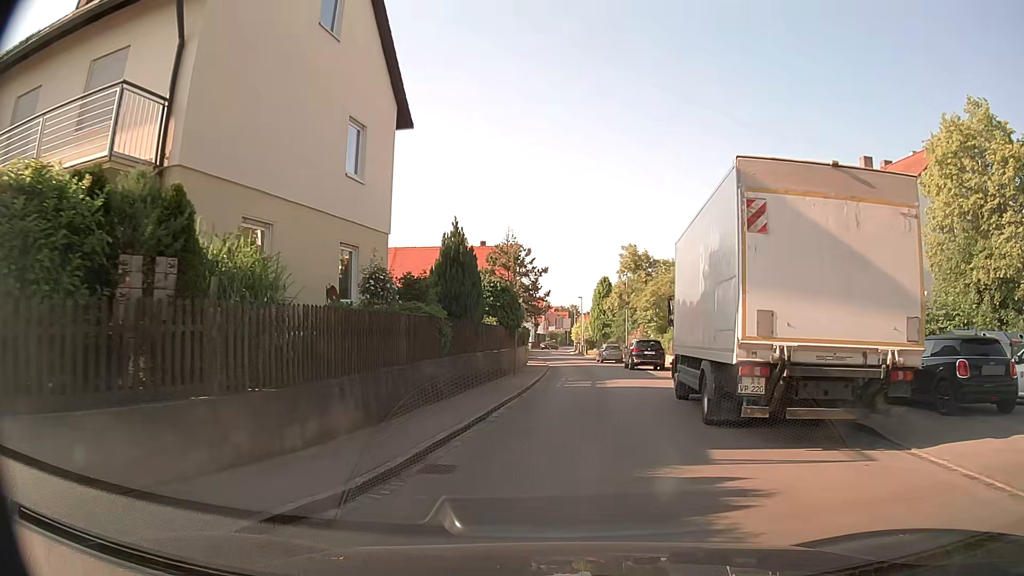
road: residential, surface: asphalt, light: Day
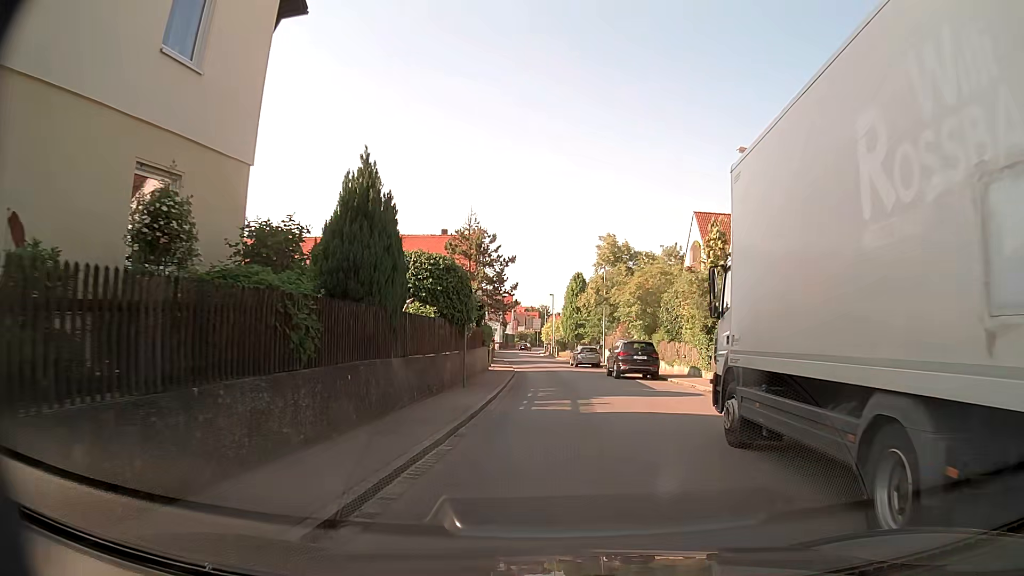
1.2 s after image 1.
(+0.2, +7.0) m; +2°
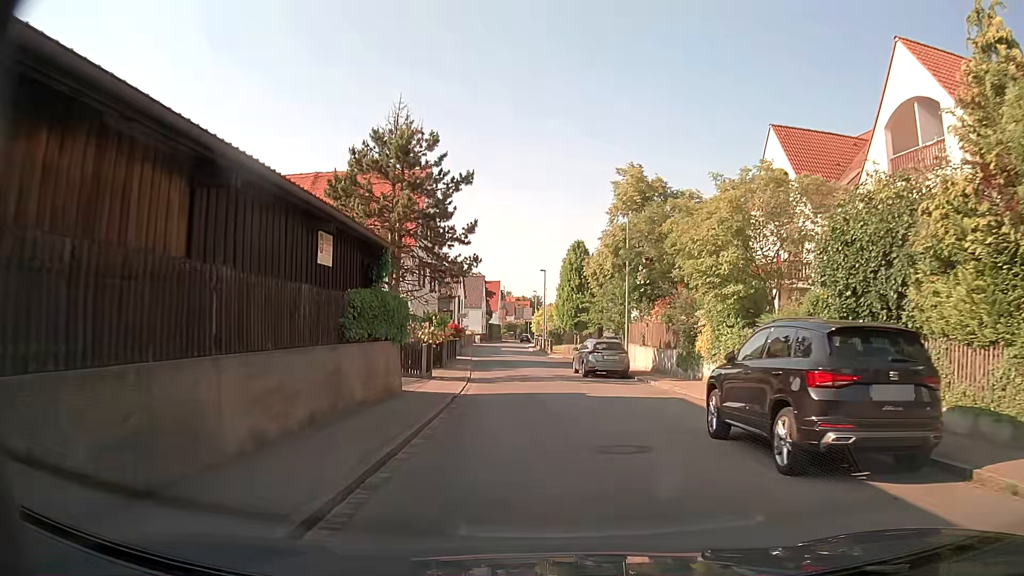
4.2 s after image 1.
(+0.6, +20.9) m; +1°
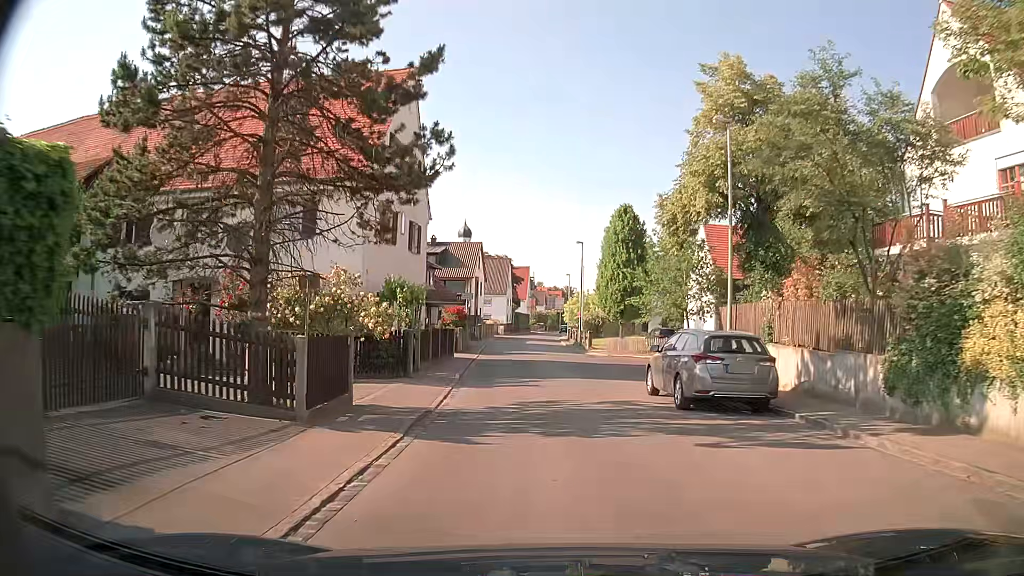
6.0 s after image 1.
(-0.3, +14.0) m; -3°
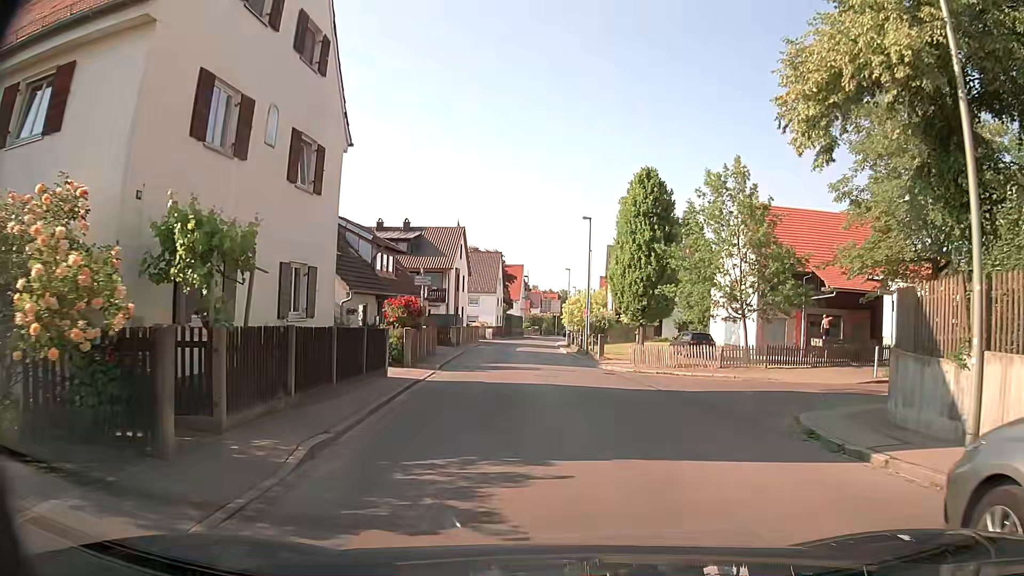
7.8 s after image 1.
(0.0, +11.9) m; 0°
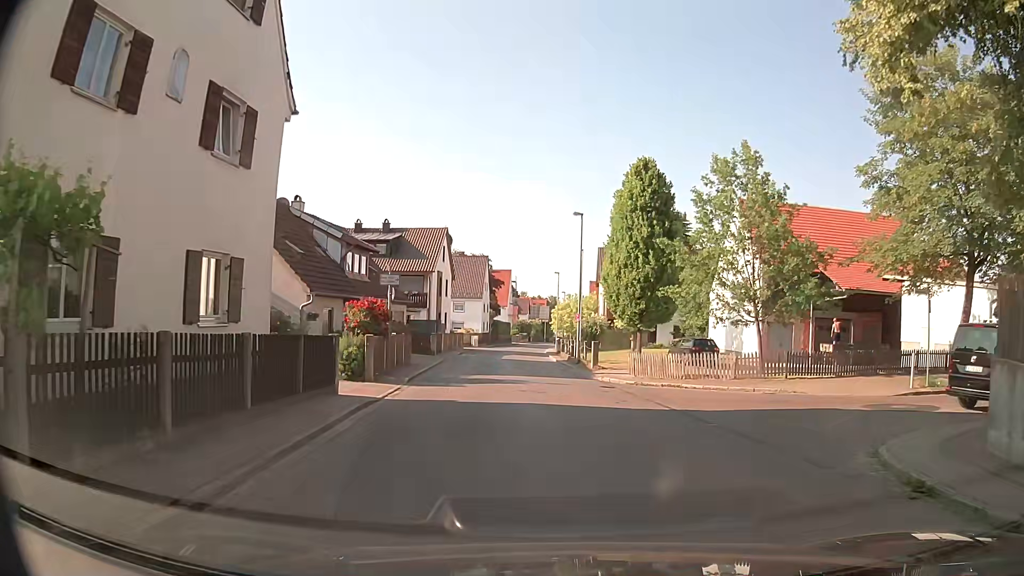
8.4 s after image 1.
(+0.1, +3.3) m; +1°
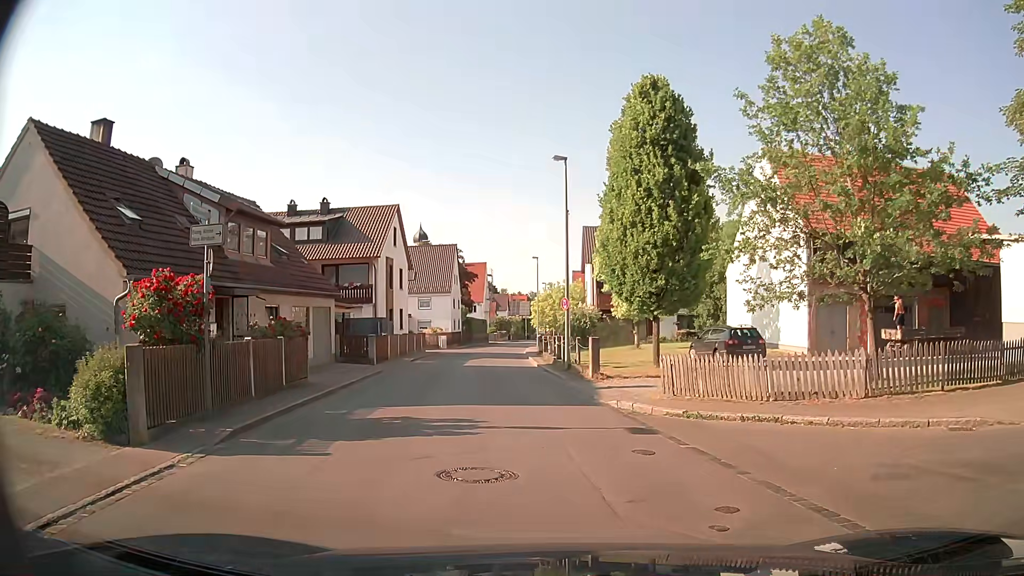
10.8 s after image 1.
(+0.3, +10.0) m; +1°
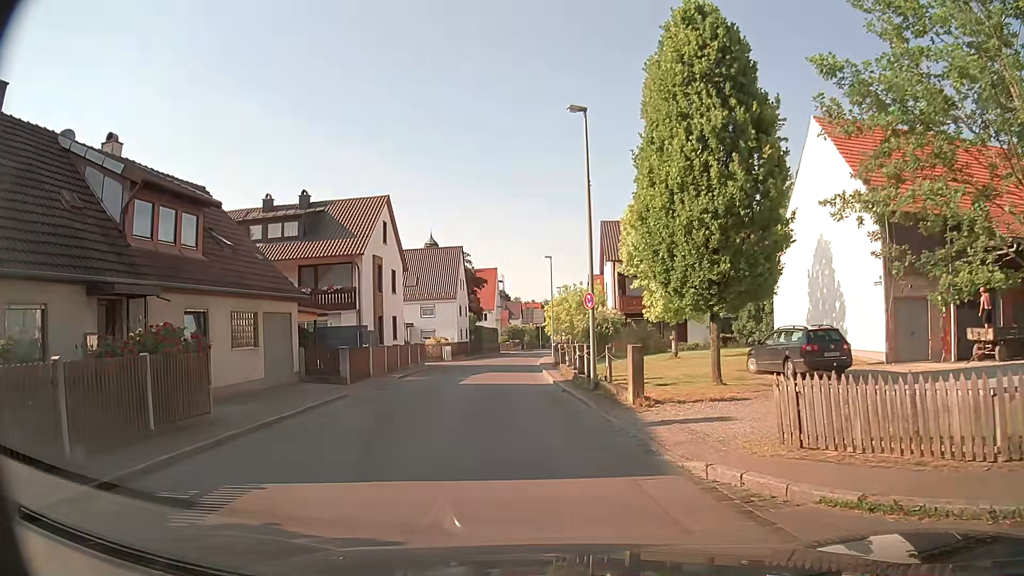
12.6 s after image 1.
(0.0, +6.4) m; 0°
(0, +10) (-1, +20) (-2, +30) (-3, +40) (-3, +50) (-3, +60) (-2, +70) (-2, +80) (-1, +90) (0, +100) m
